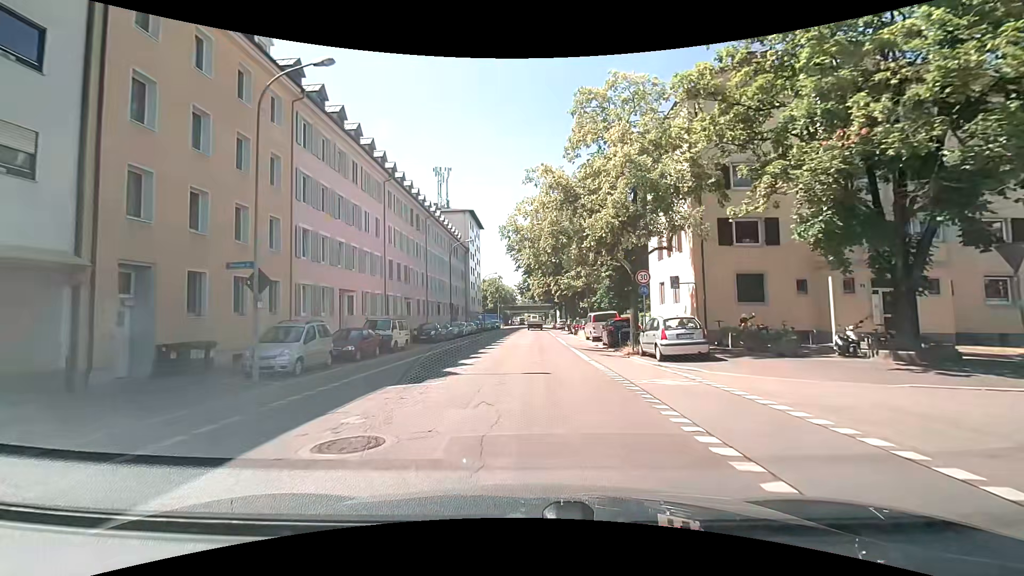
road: tertiary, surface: asphalt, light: Day
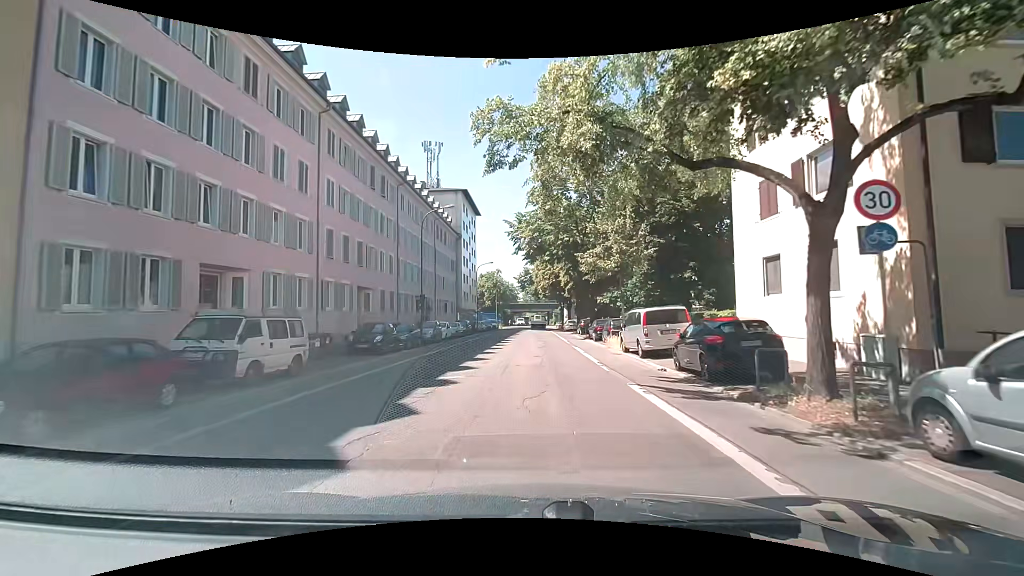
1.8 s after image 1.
(-0.1, +13.7) m; 0°
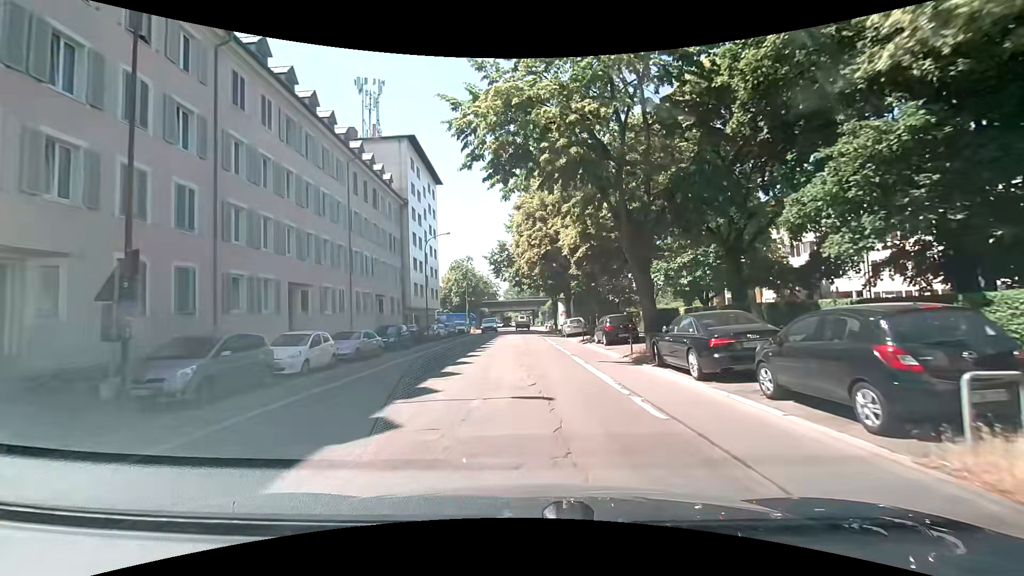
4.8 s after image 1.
(+0.4, +23.2) m; +1°
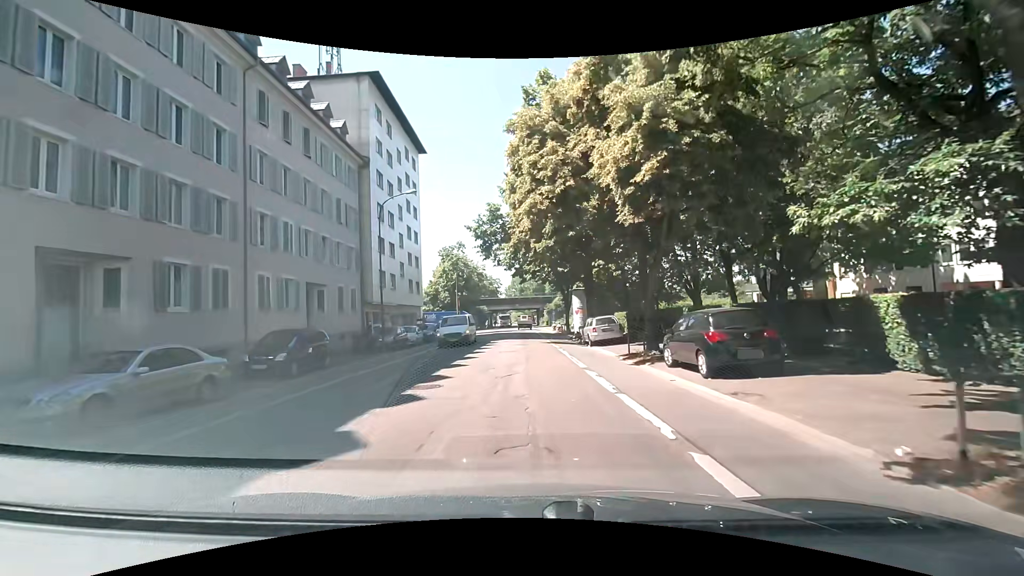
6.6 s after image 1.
(+0.2, +13.6) m; +2°
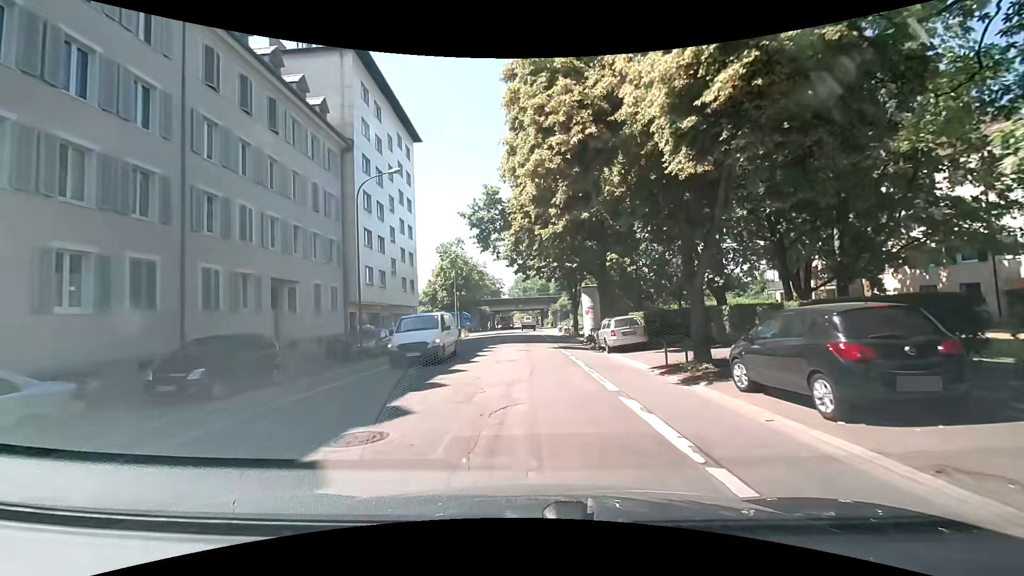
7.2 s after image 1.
(-0.1, +4.4) m; -2°
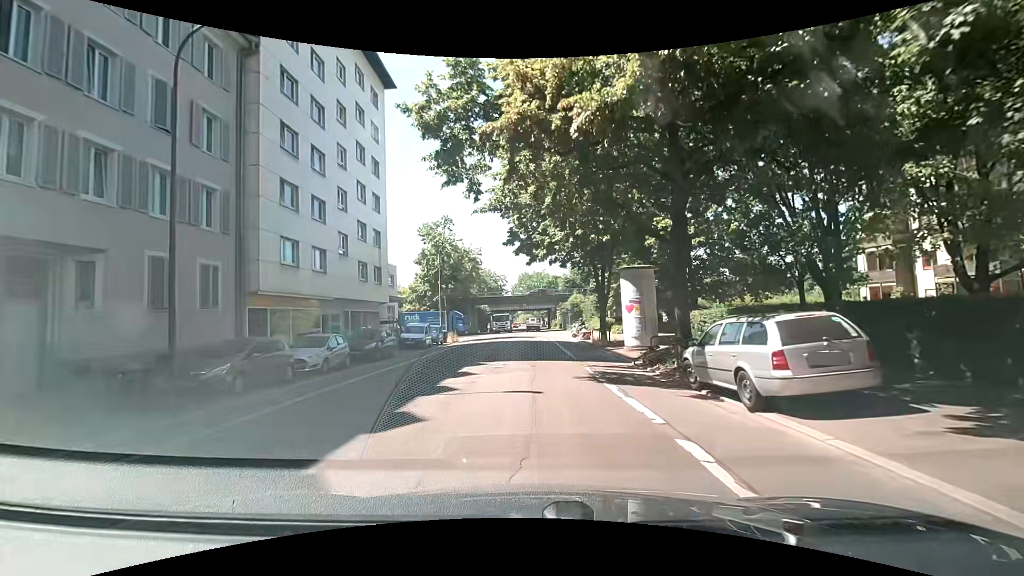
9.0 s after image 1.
(+0.1, +13.1) m; -2°
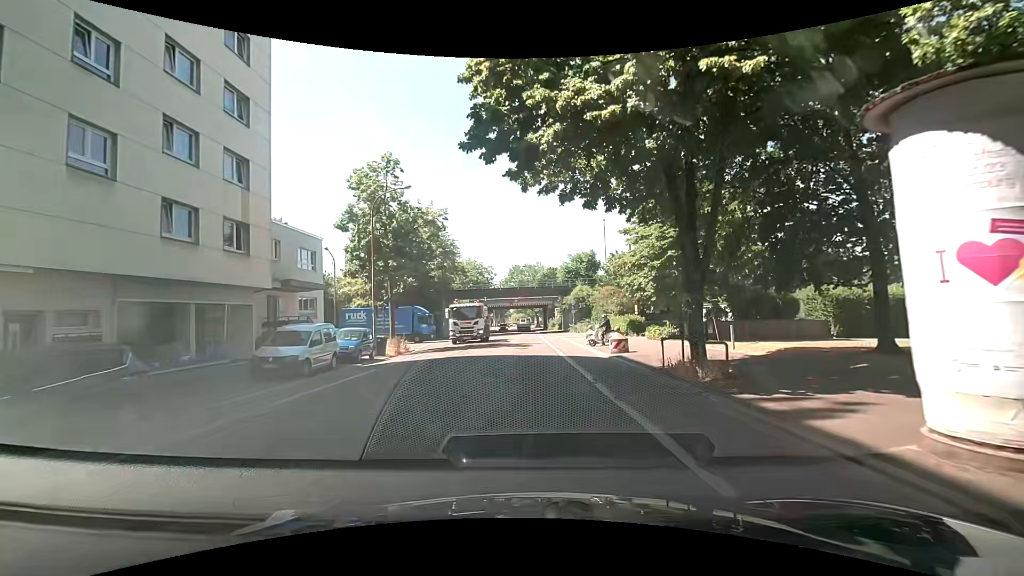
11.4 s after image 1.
(+0.7, +17.3) m; +1°
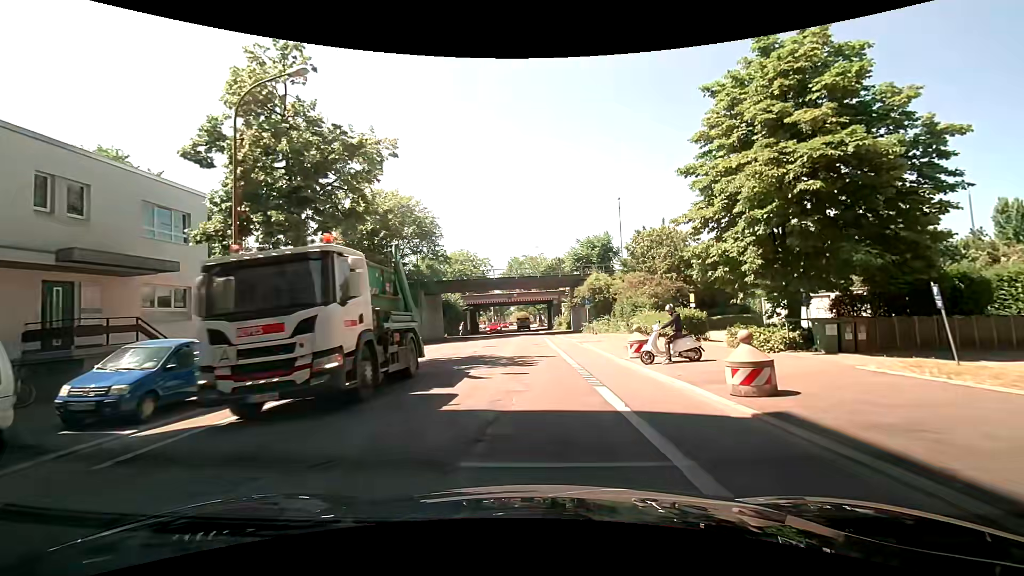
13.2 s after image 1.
(+0.4, +12.8) m; +1°
(0, +10) (0, +20) (0, +30) (0, +40) (0, +50) (+1, +60) (0, +70) (0, +80) (0, +90) (0, +100) m
